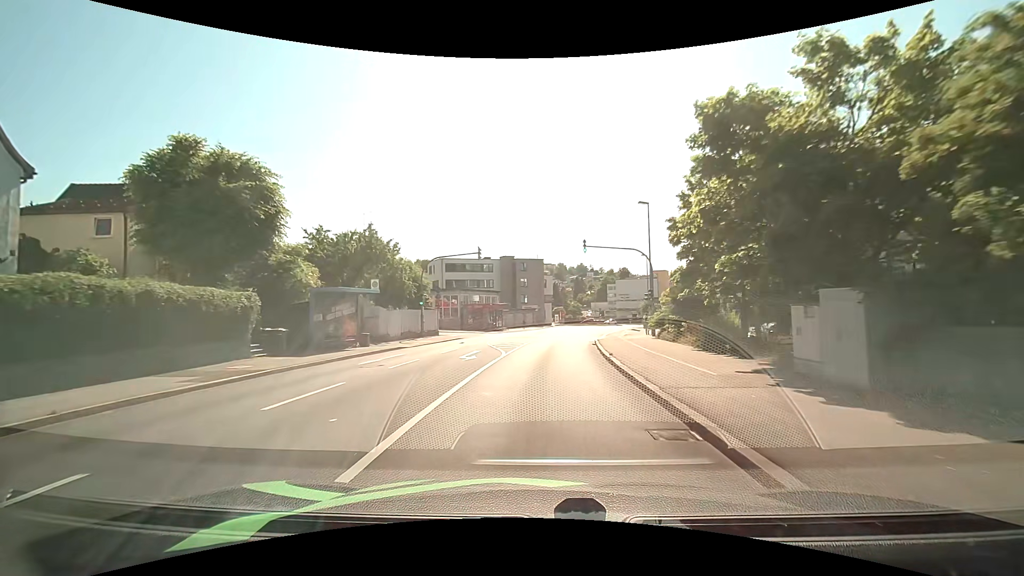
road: tertiary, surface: asphalt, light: Day
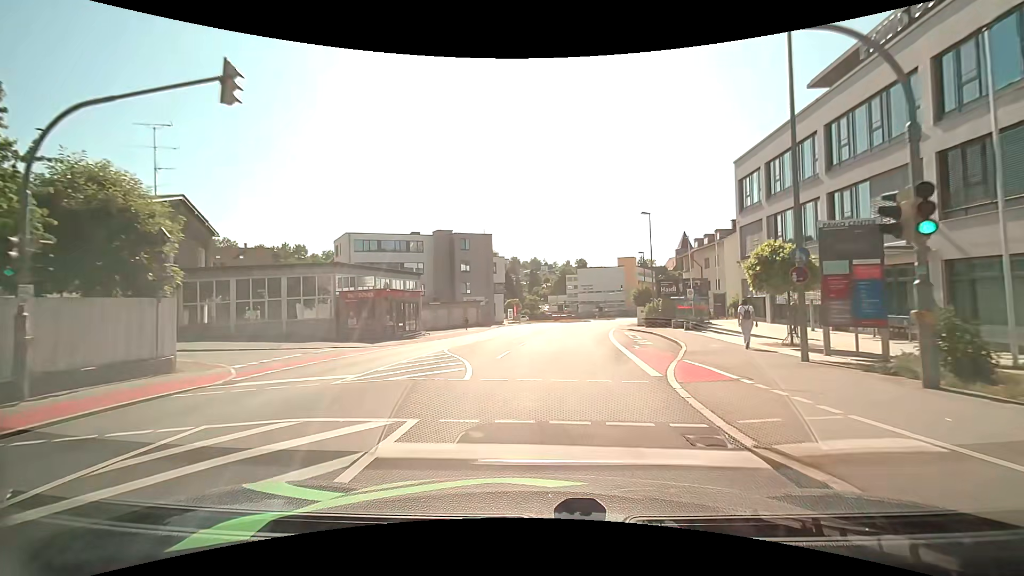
(+0.5, +26.0) m; +4°
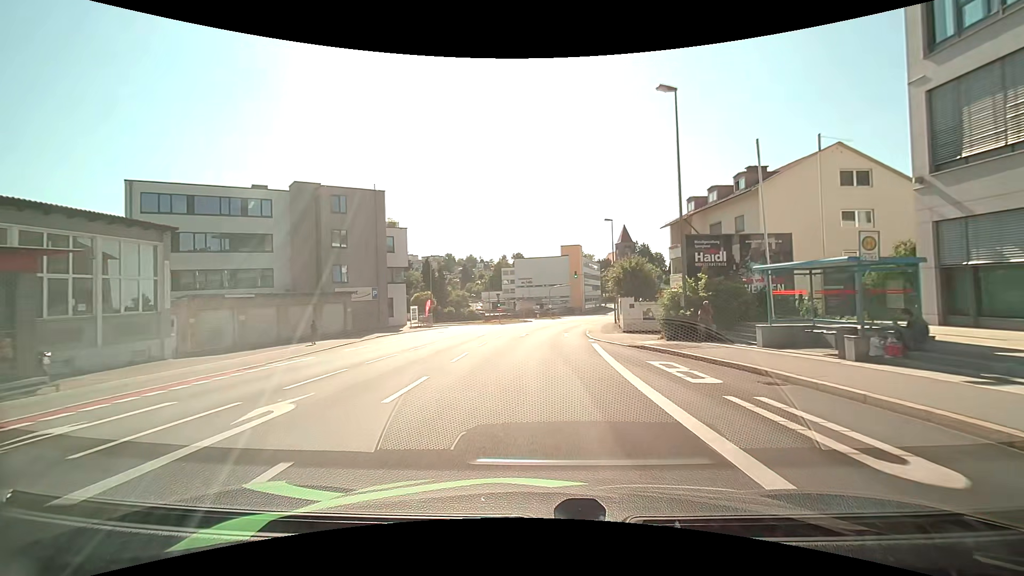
(+1.6, +25.1) m; +7°
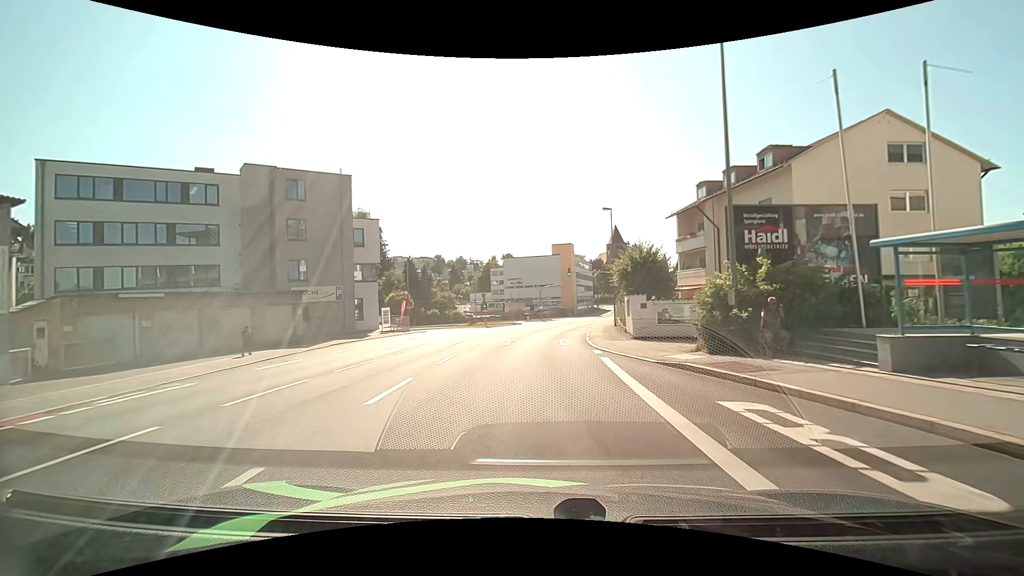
(+0.1, +6.0) m; +1°
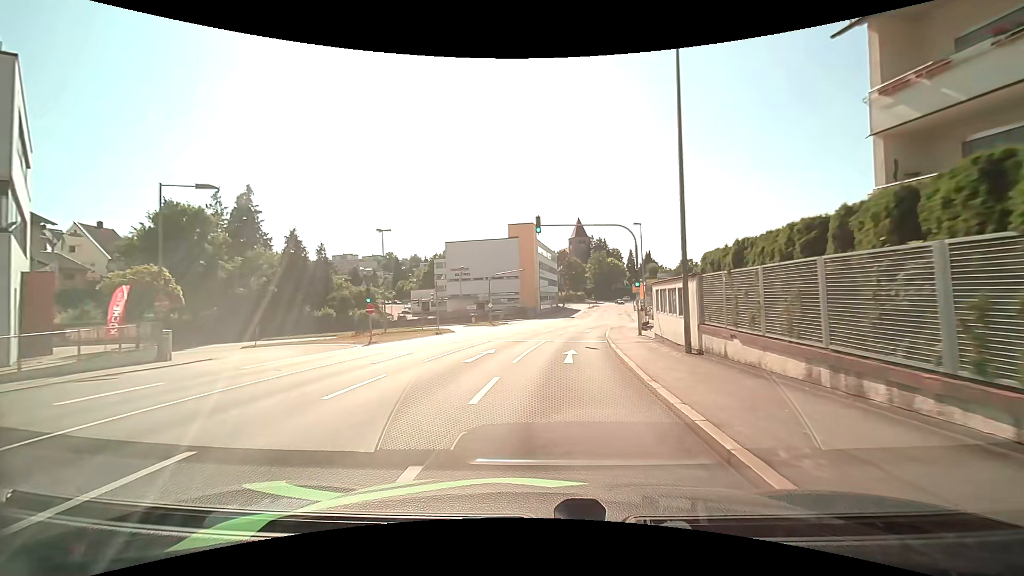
(+0.9, +29.3) m; +4°
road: tertiary_link
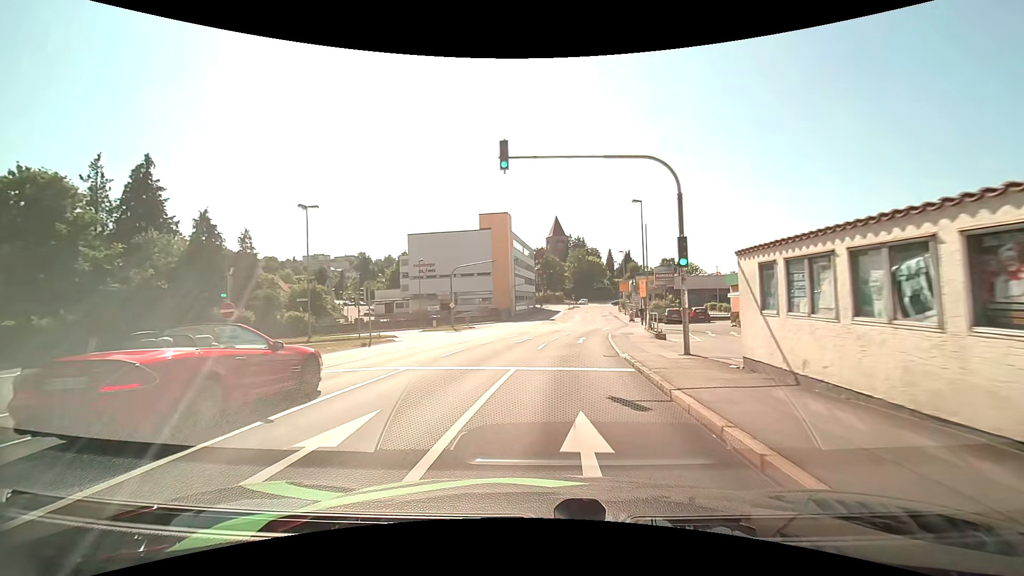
(+0.3, +11.5) m; +3°
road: tertiary
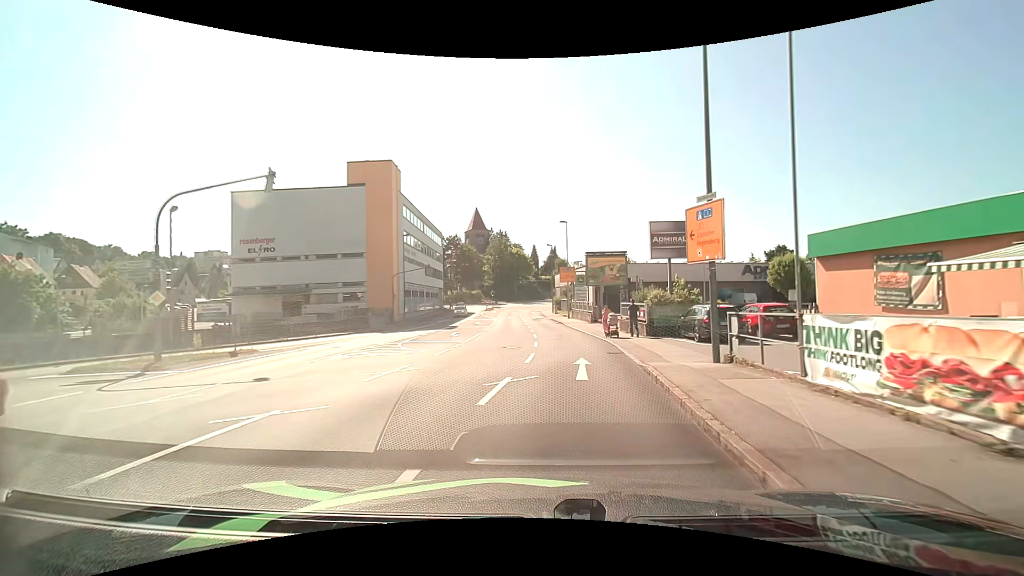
(+2.4, +29.1) m; +9°
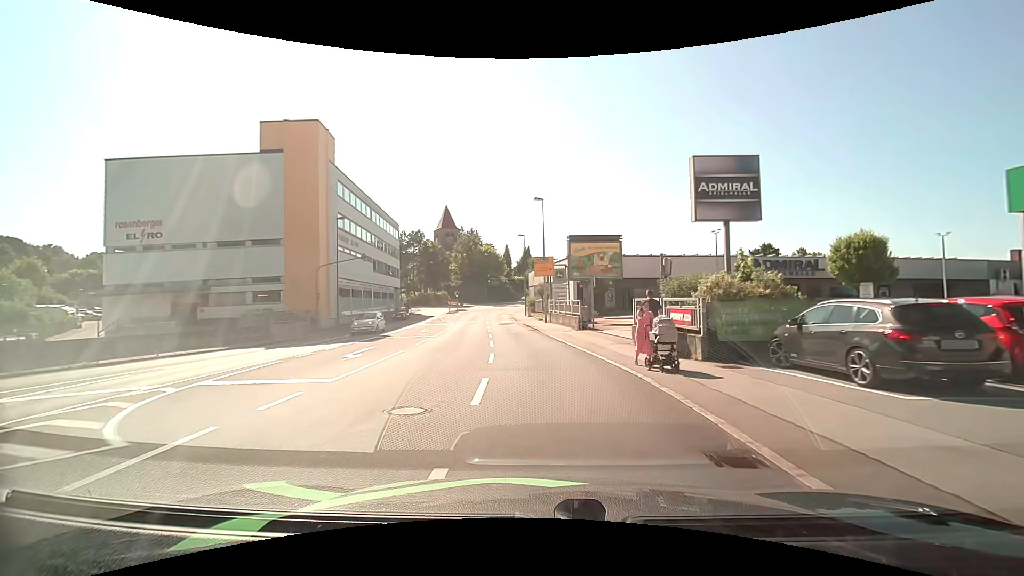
(+0.4, +11.9) m; +3°
(0, +10) (0, +20) (-1, +30) (-3, +40) (-4, +50) (-4, +60) (-5, +70) (-5, +80) (-5, +90) (-3, +100) m
